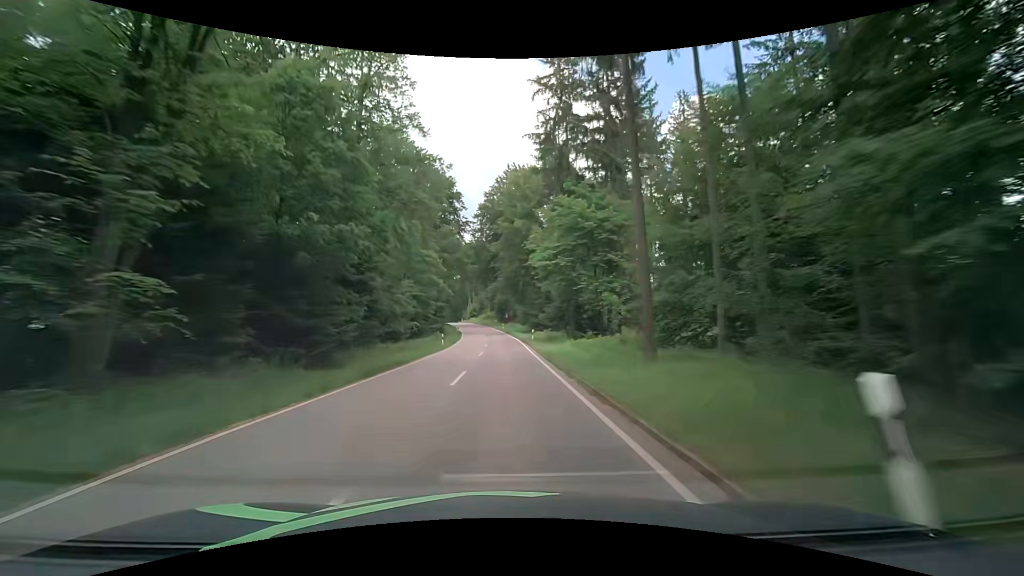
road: tertiary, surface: asphalt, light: Day
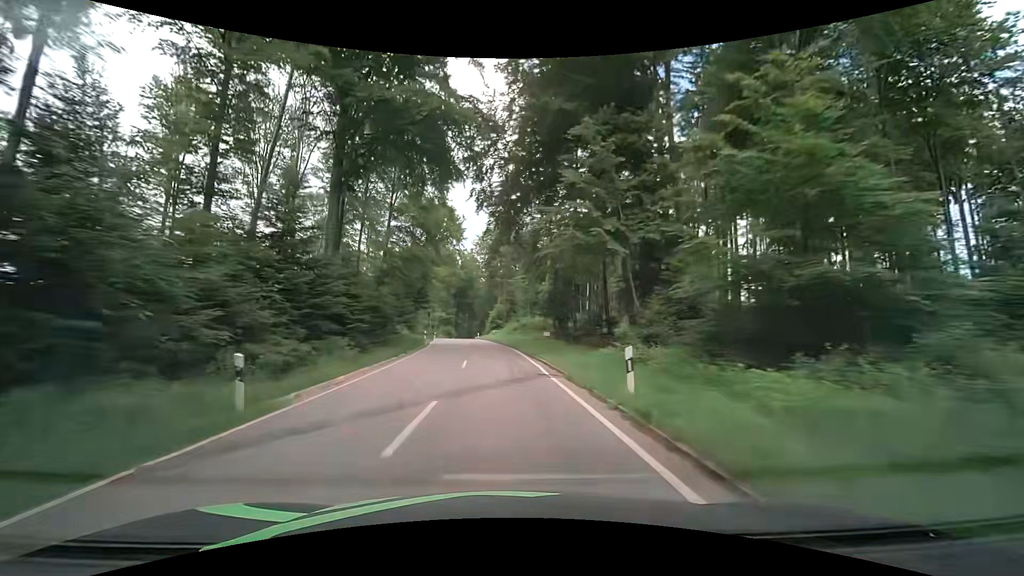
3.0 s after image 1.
(-0.9, +67.5) m; -3°
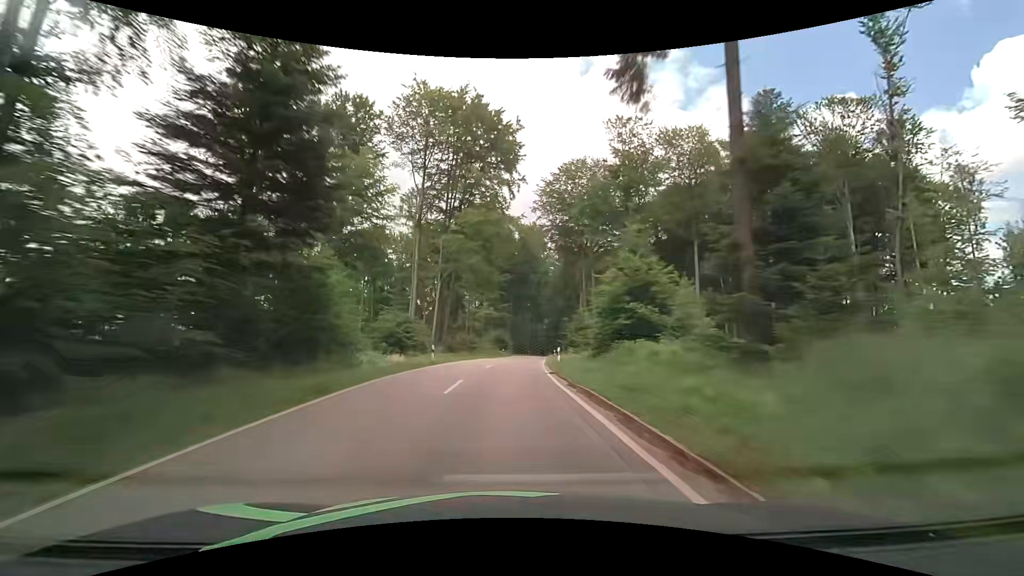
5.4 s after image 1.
(-4.3, +54.6) m; -8°
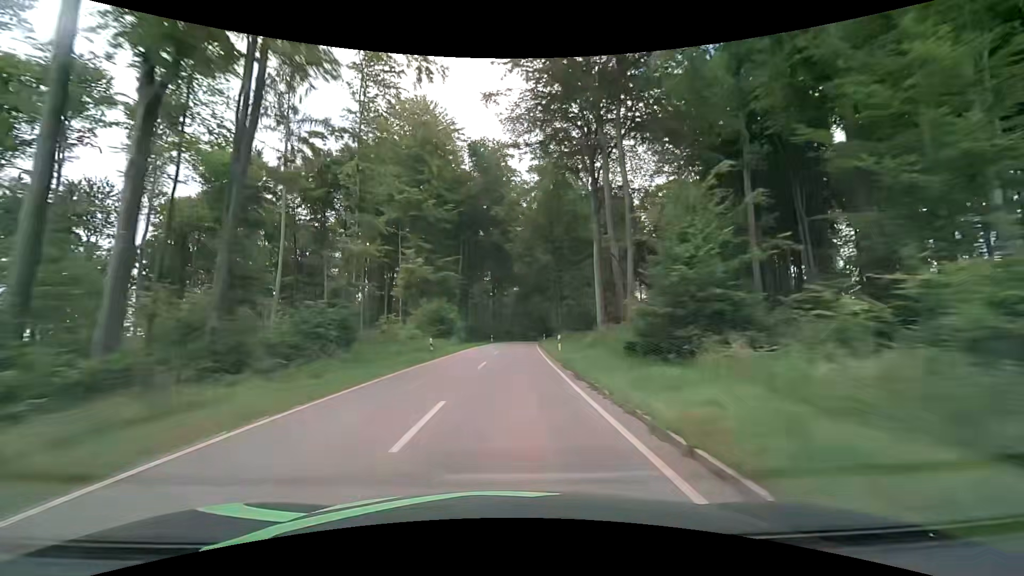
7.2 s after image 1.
(+1.3, +42.0) m; +4°
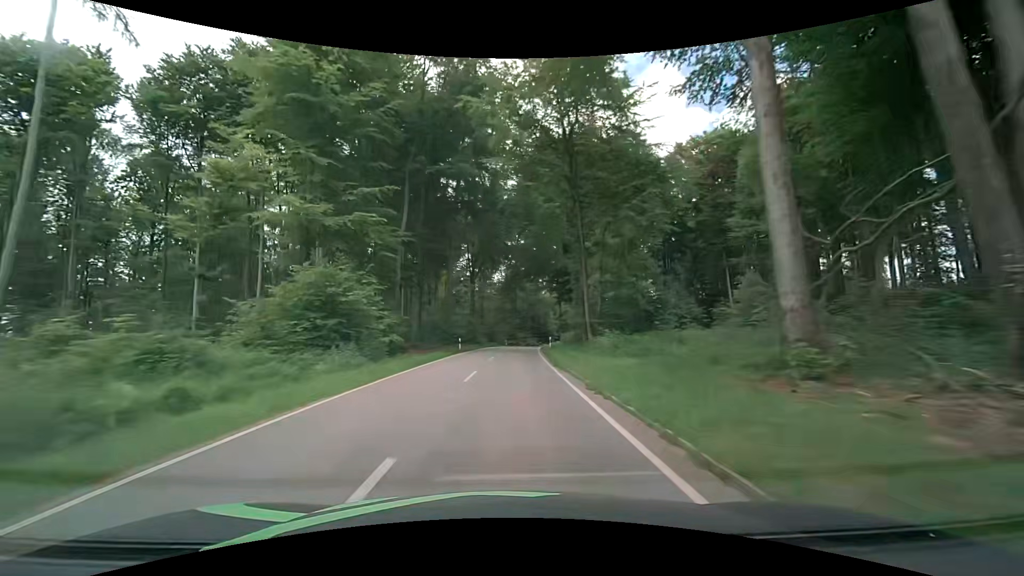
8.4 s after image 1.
(+0.4, +28.3) m; +2°
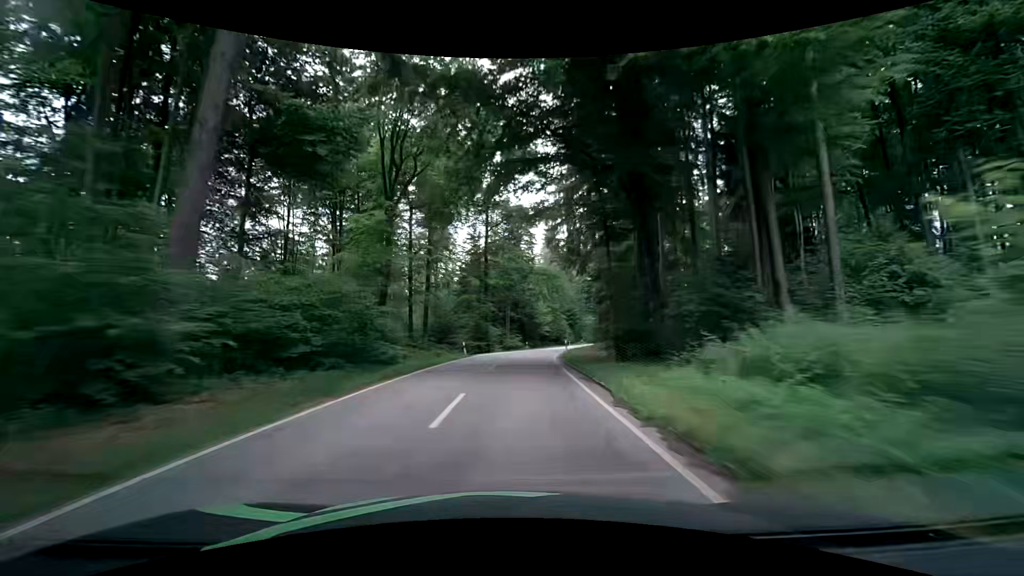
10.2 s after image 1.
(+1.1, +42.6) m; +3°
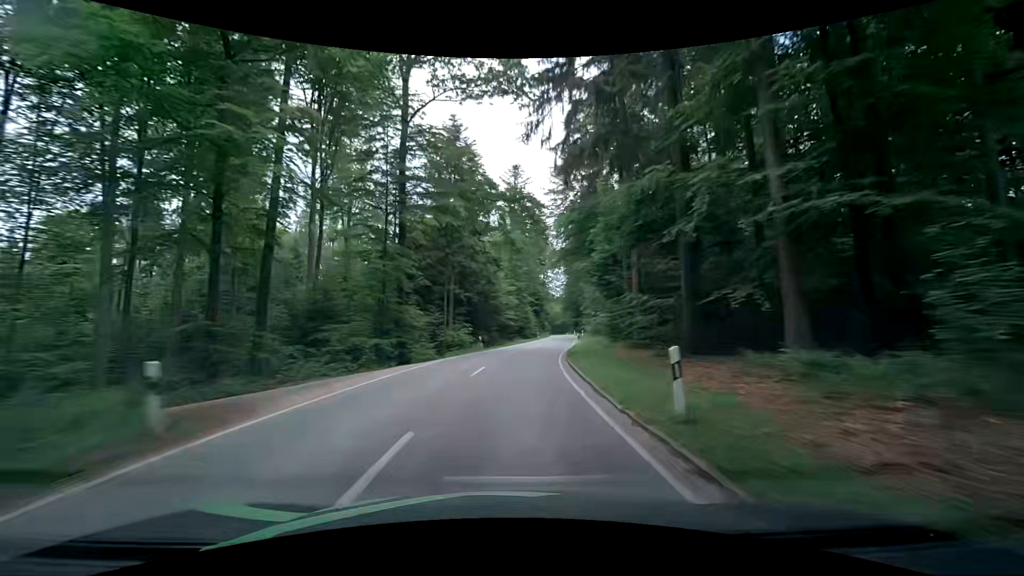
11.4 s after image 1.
(+1.0, +28.5) m; +5°
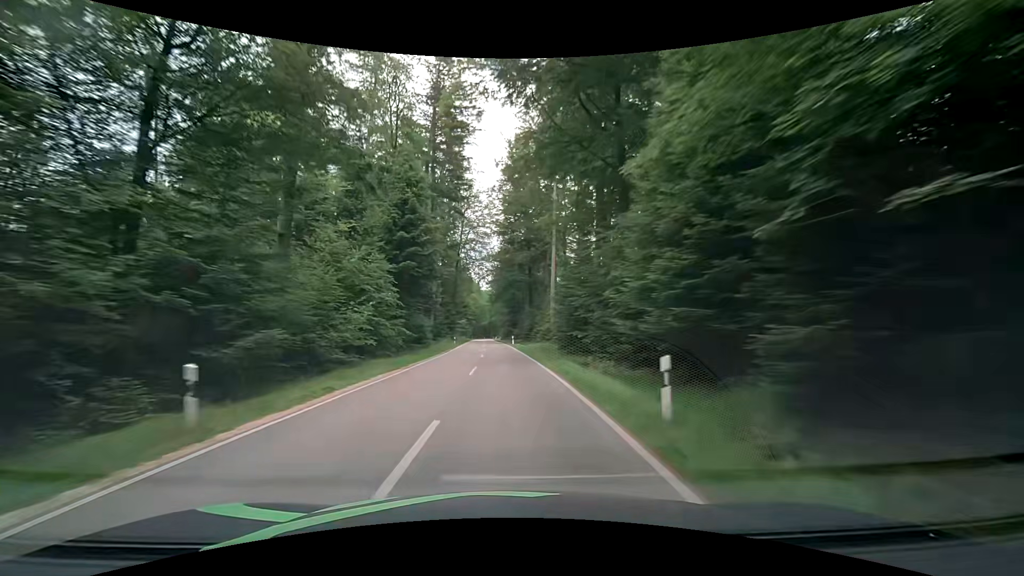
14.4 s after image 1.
(+8.9, +70.6) m; +10°
